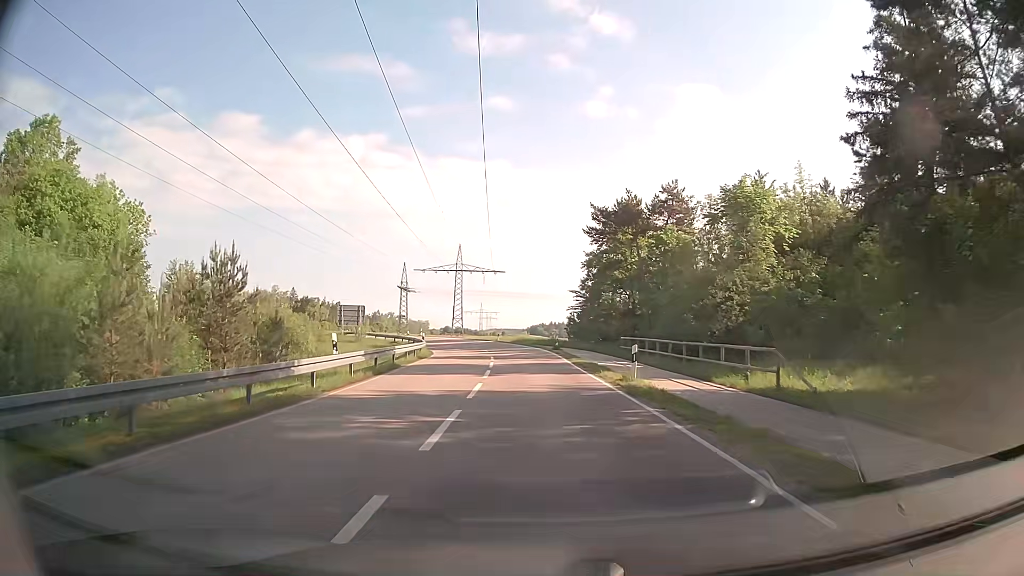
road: unclassified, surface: asphalt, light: Day
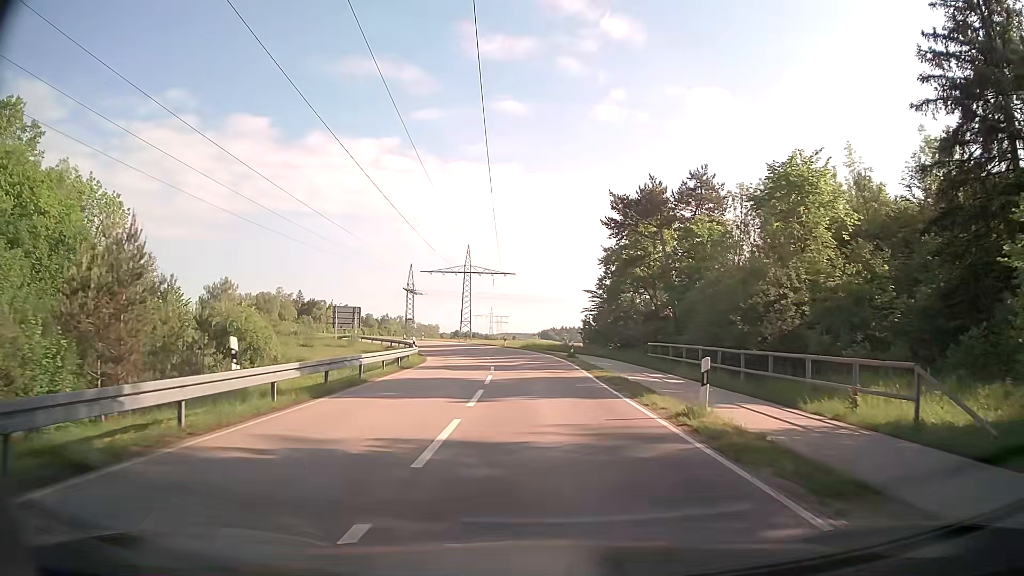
(0.0, +6.8) m; 0°
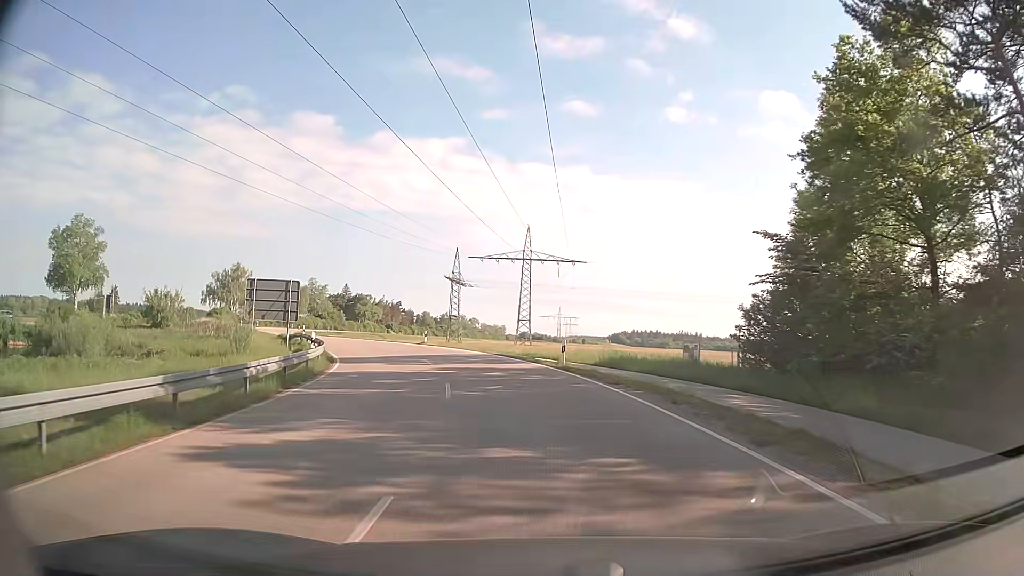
(-1.5, +35.6) m; -6°
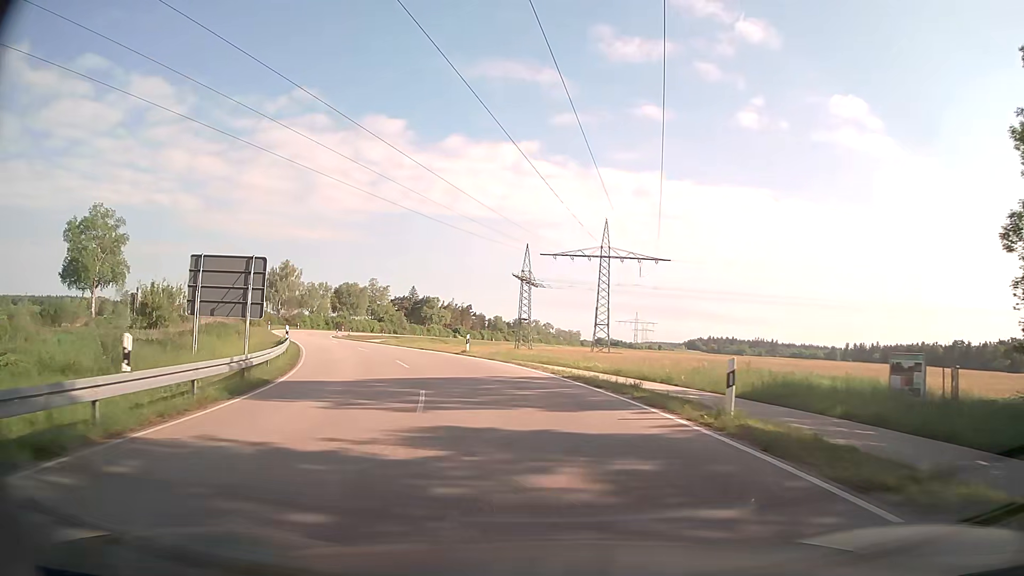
(-0.8, +14.9) m; -6°
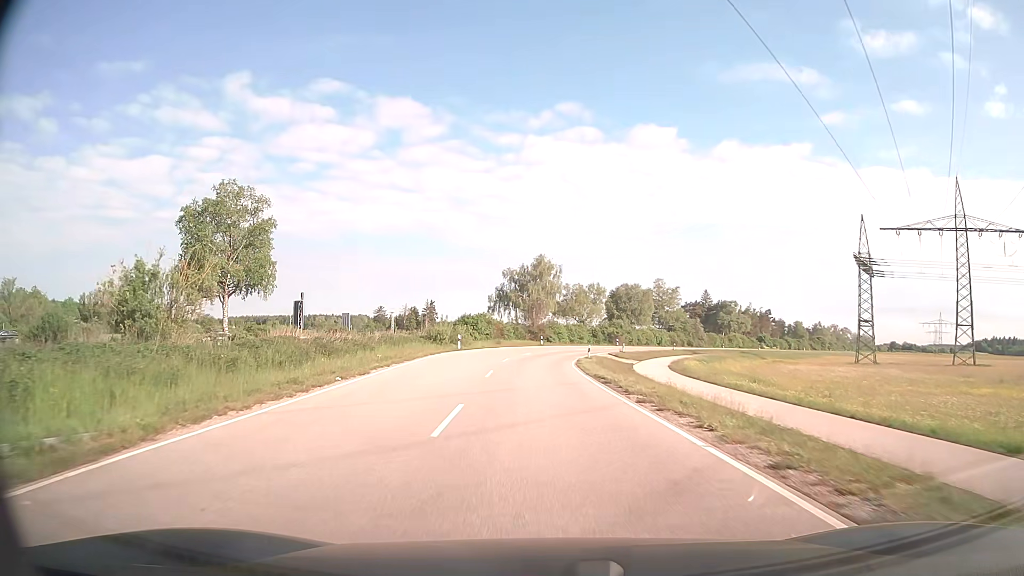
(-8.4, +37.8) m; -24°
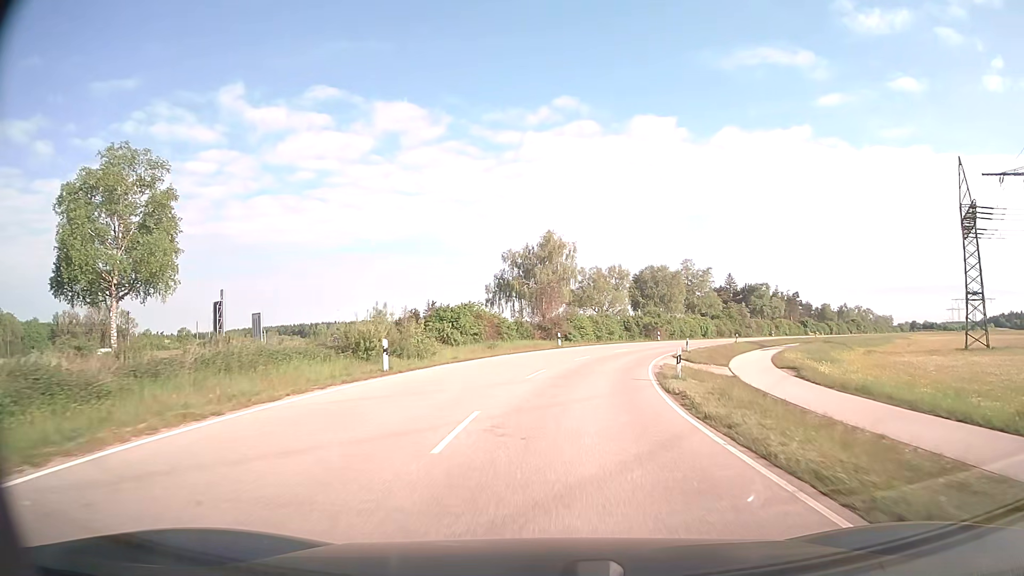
(-0.8, +25.3) m; -1°
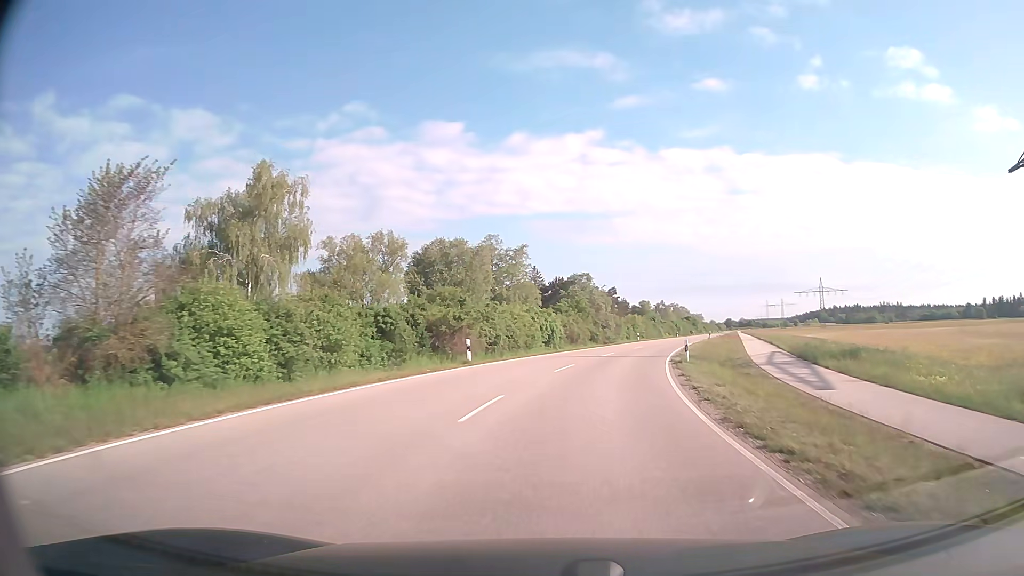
(+6.0, +44.0) m; +18°
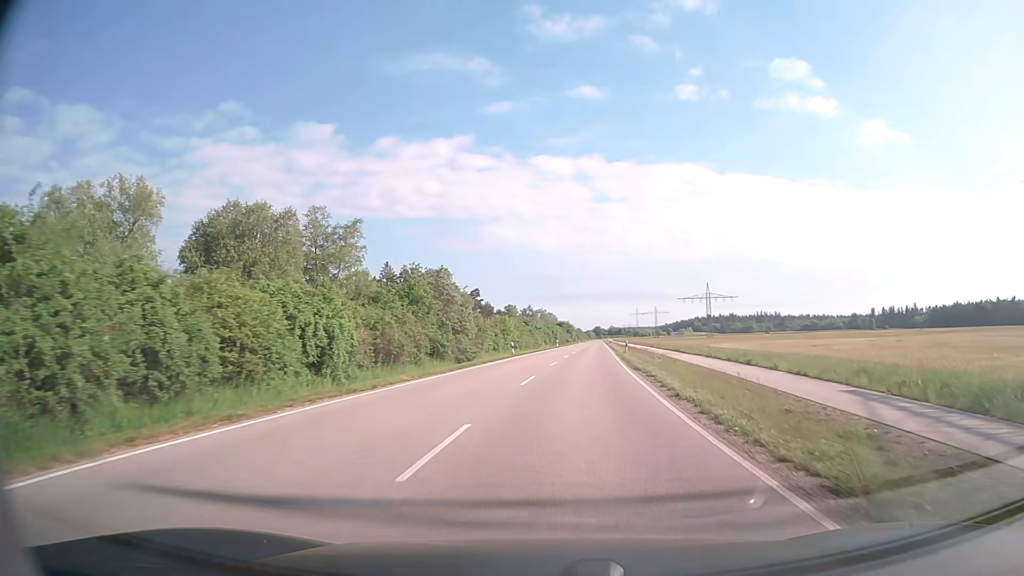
(+2.6, +27.1) m; +11°
(0, +10) (+1, +20) (+2, +30) (+3, +40) (+4, +50) (+4, +60) (+5, +70) (+6, +80) (+7, +90) (+8, +100) m
